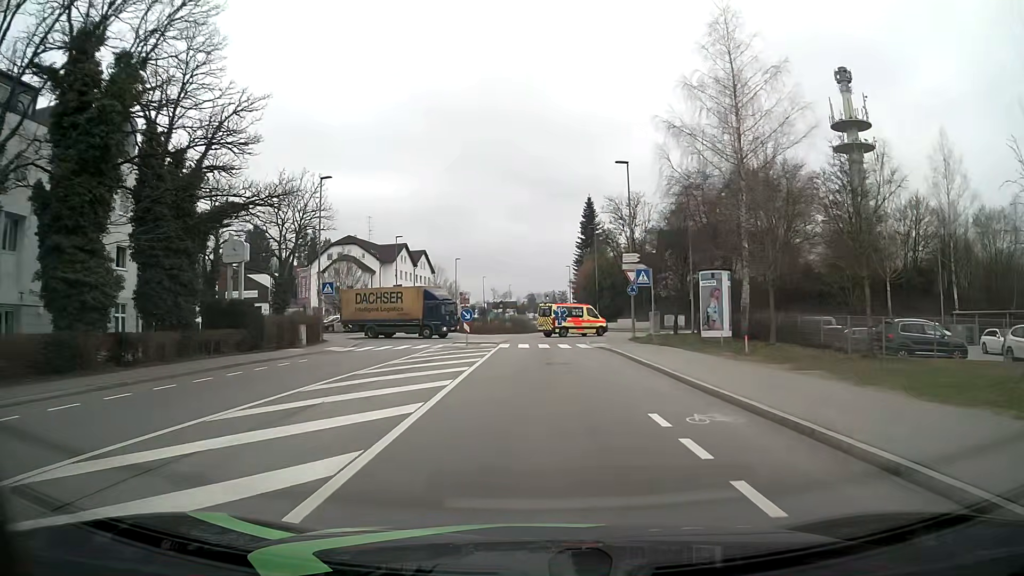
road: tertiary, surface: asphalt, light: Day
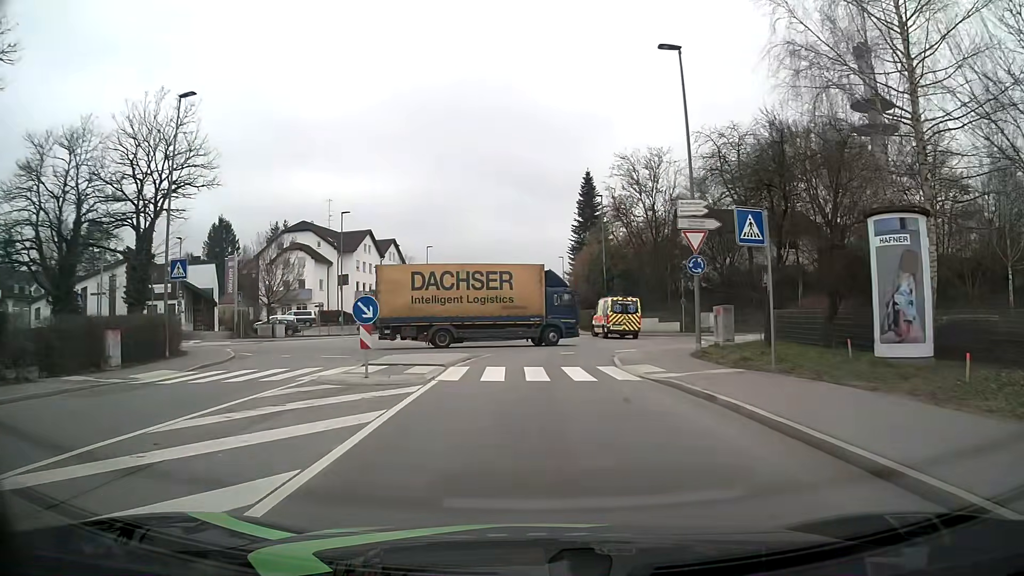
(0.0, +17.0) m; +1°
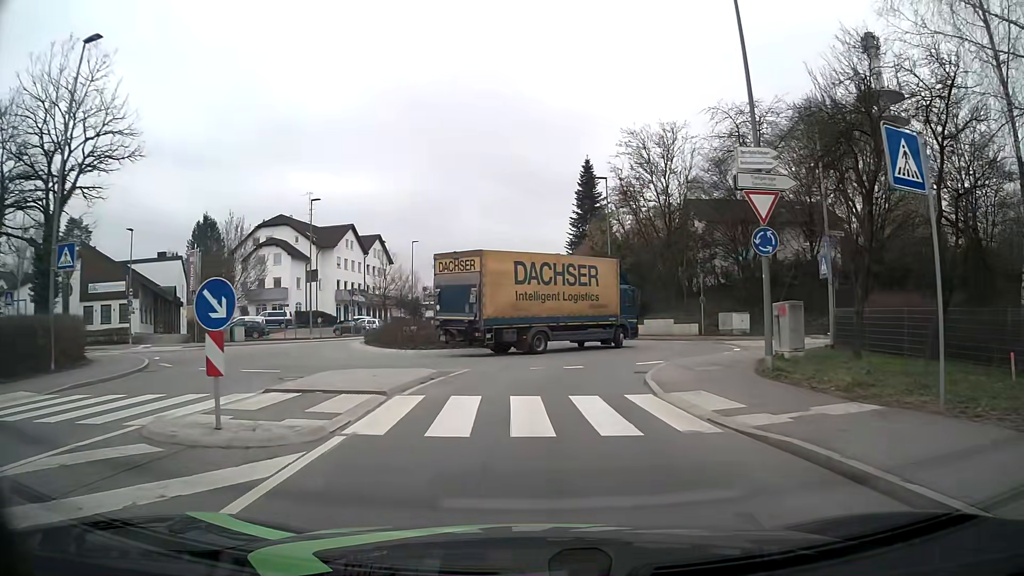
(0.0, +6.7) m; 0°
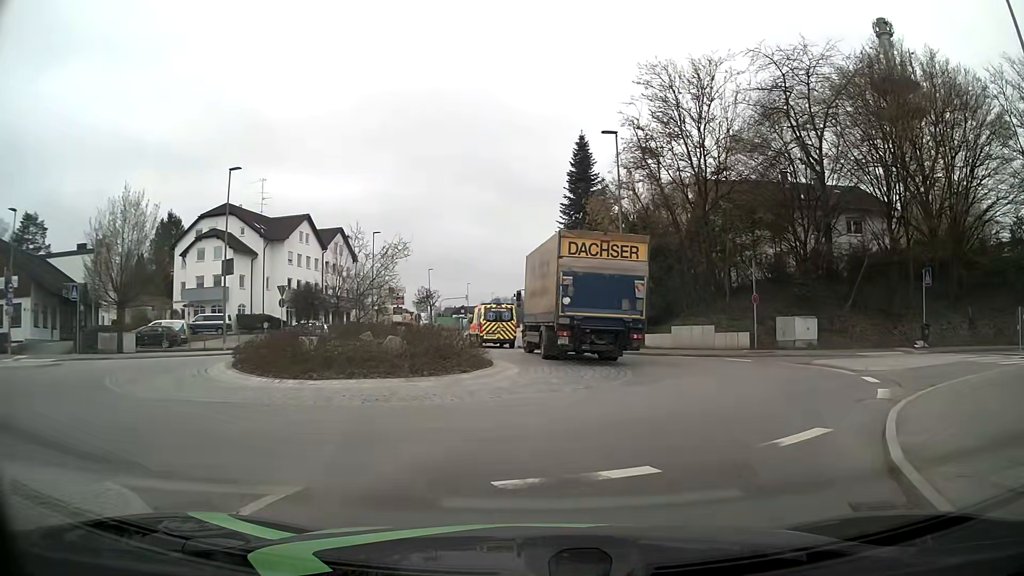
(0.0, +12.3) m; +1°
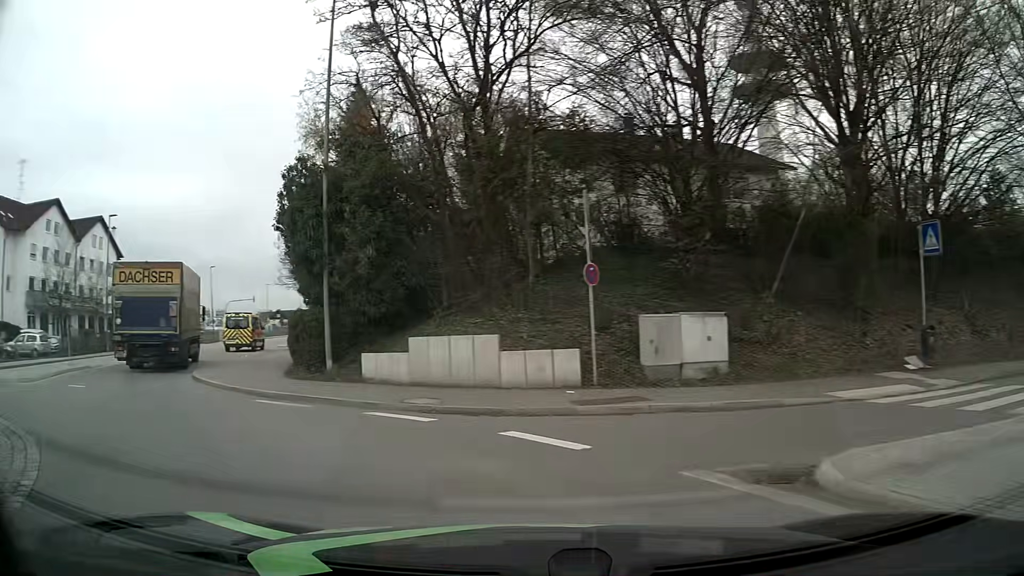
(+4.5, +15.1) m; +16°
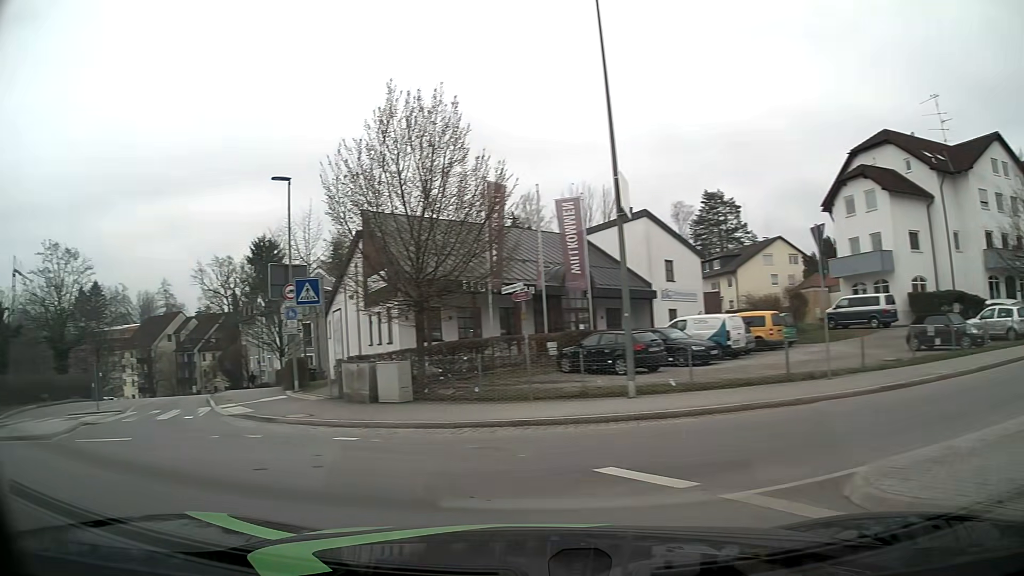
(-9.3, +11.0) m; -83°
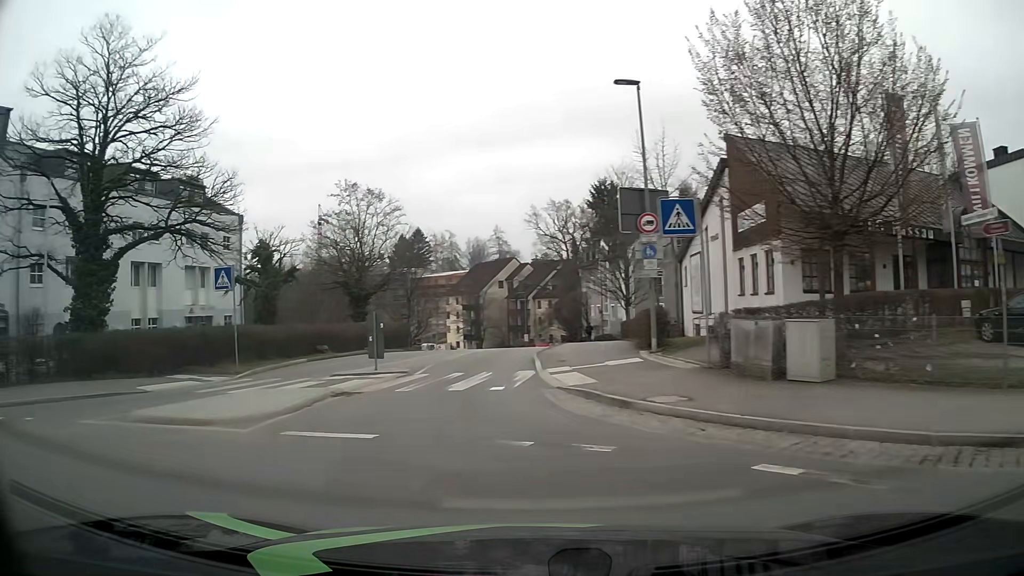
(-1.7, +5.5) m; -31°
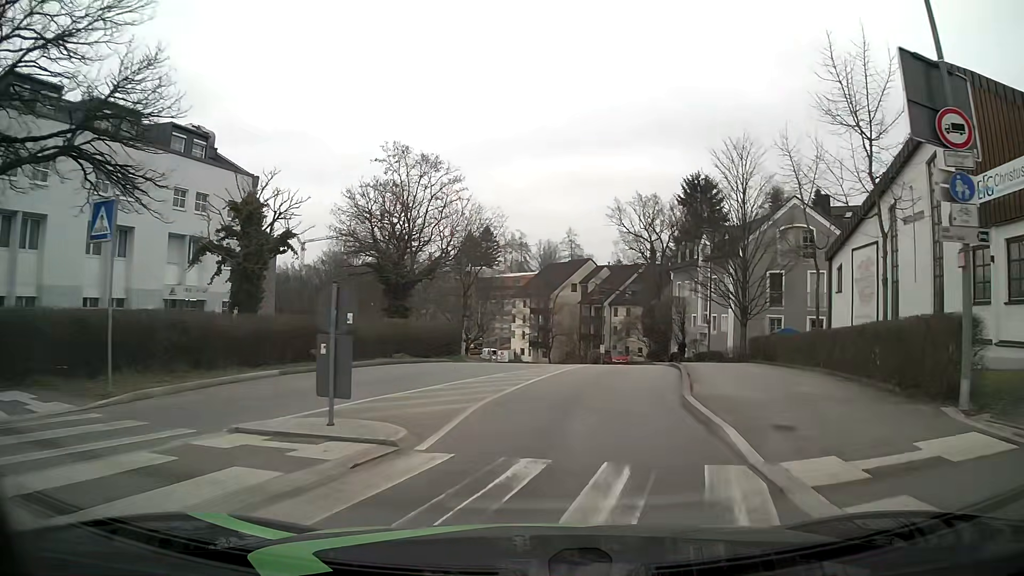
(-1.4, +11.8) m; -6°
(+1, +10) (+2, +20) (+4, +30) (+5, +40) (+5, +50) (+5, +60) (+3, +70) (+1, +79) (-2, +89) (-6, +98) m
